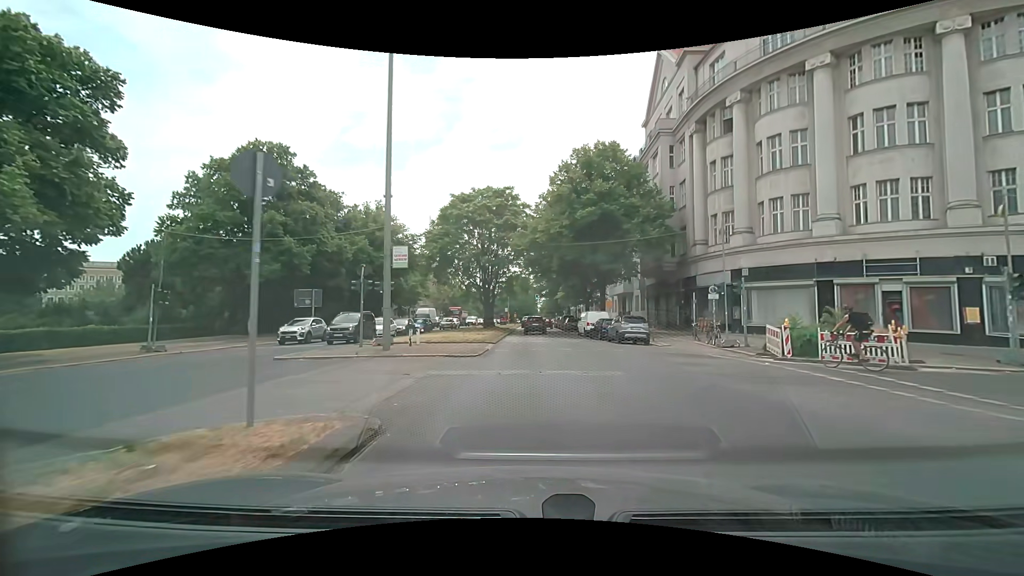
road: primary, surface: asphalt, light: Day
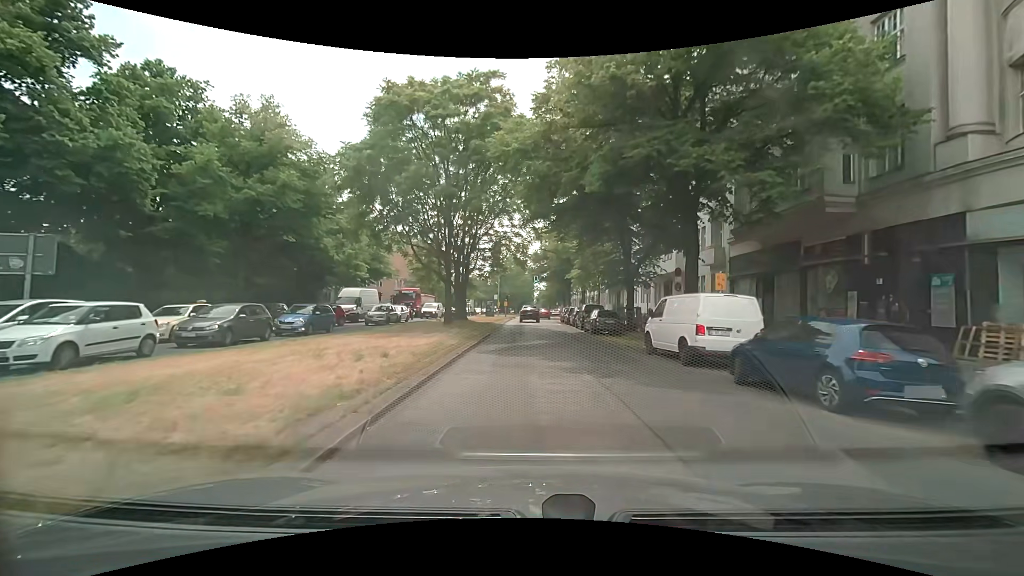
(+0.3, +24.9) m; +1°
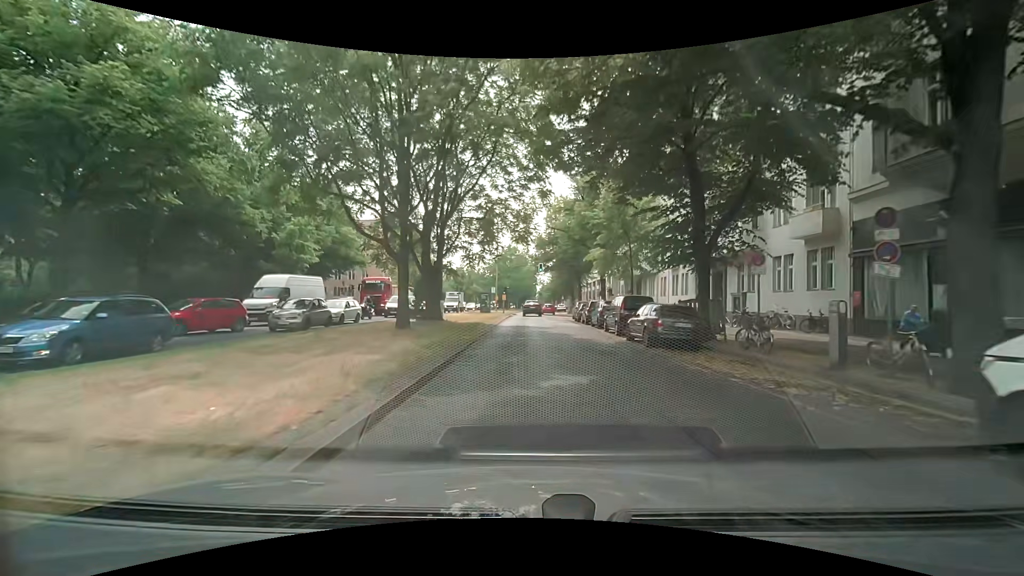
(-0.1, +12.4) m; 0°
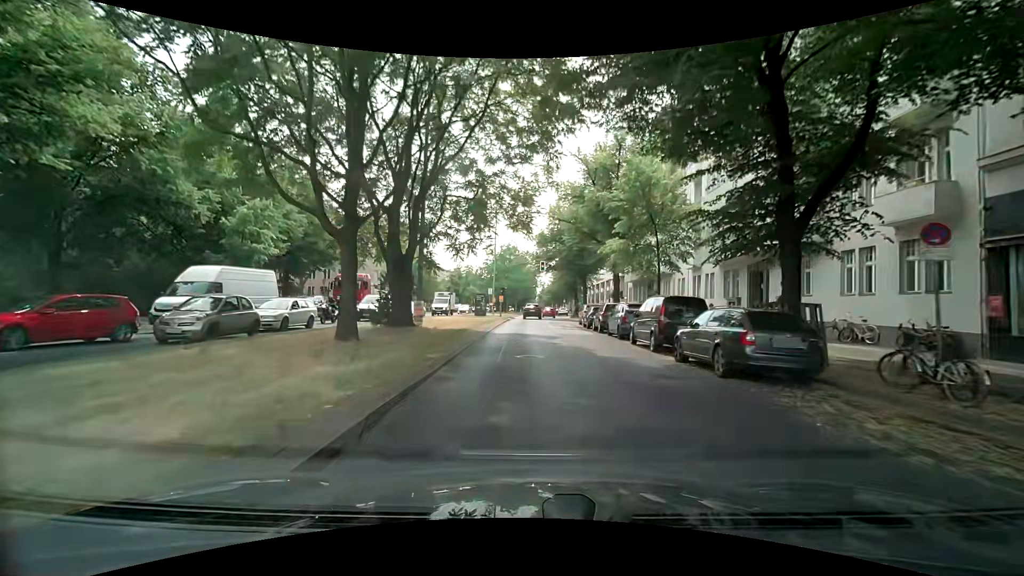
(0.0, +6.2) m; -1°
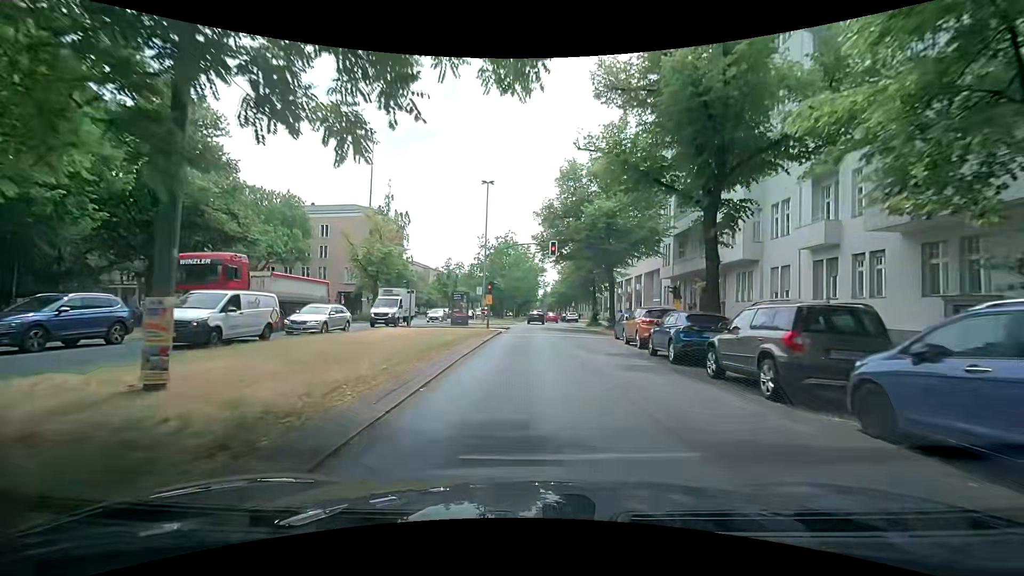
(+0.6, +18.0) m; +1°
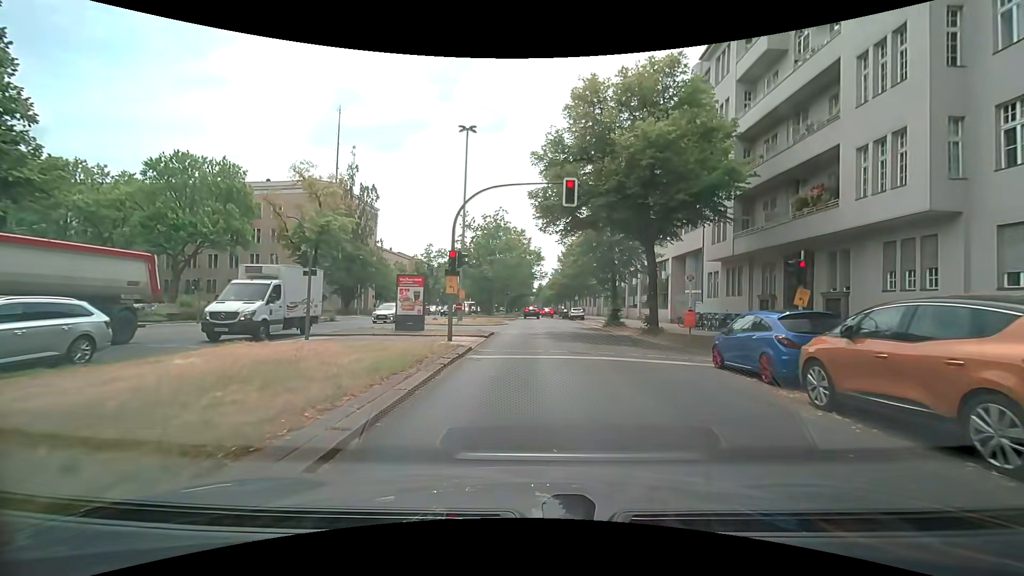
(+0.2, +14.5) m; +1°
